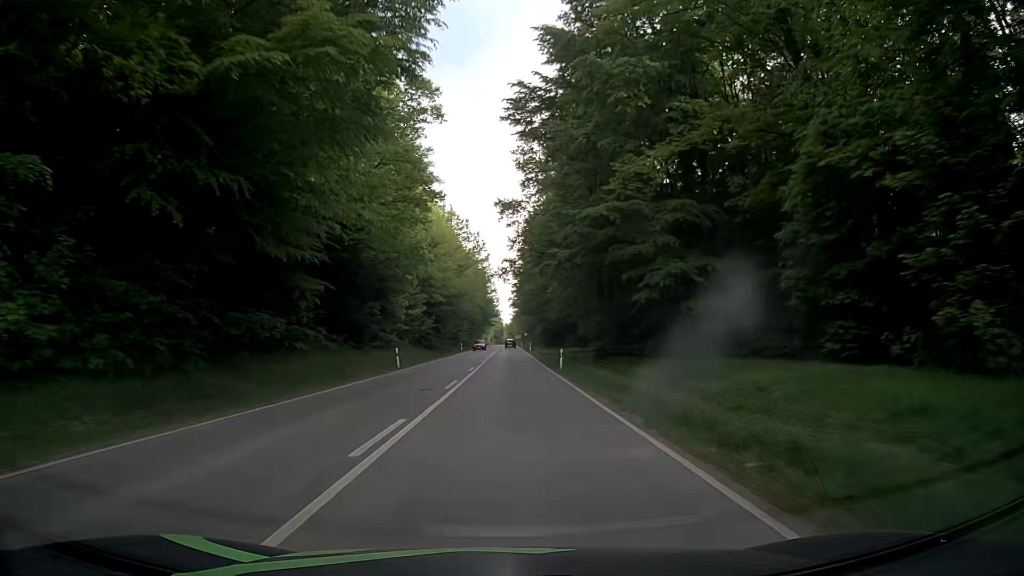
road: secondary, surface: asphalt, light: Day
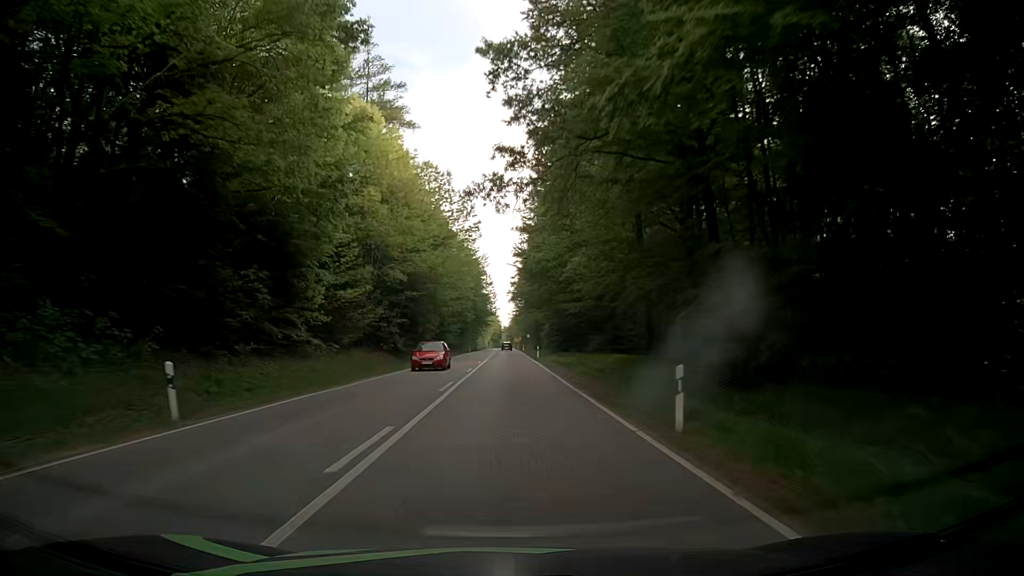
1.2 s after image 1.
(+0.4, +24.9) m; +1°
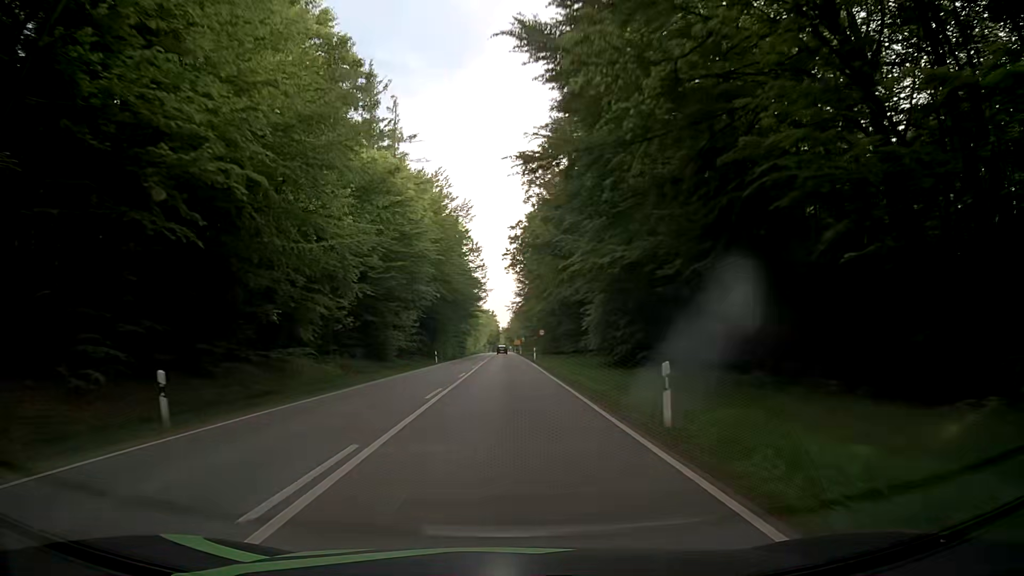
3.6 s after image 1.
(0.0, +49.9) m; 0°
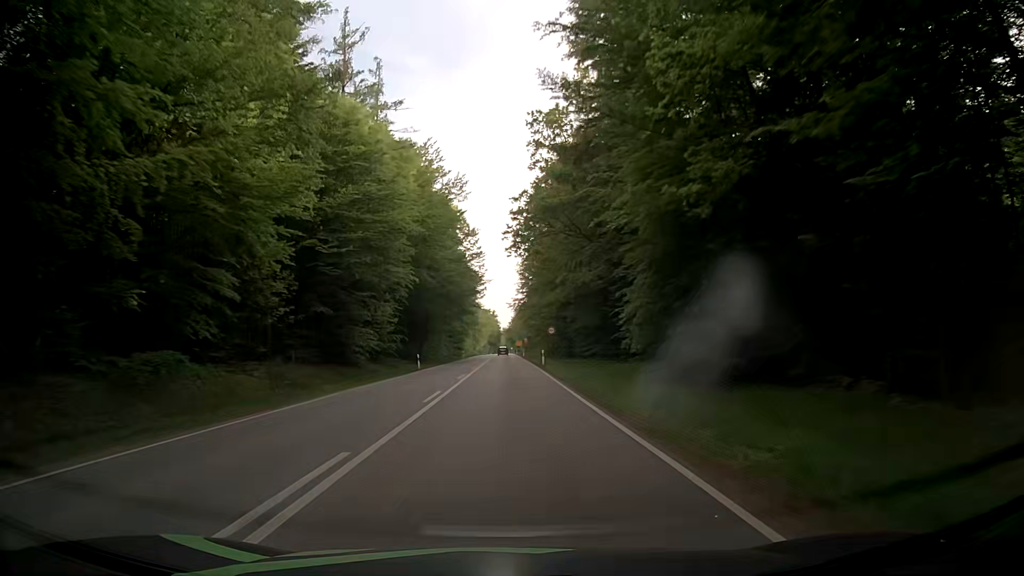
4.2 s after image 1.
(-0.1, +12.5) m; -1°
(0, +10) (0, +20) (0, +30) (0, +40) (0, +50) (0, +60) (0, +70) (+1, +80) (+1, +90) (+1, +100) m
